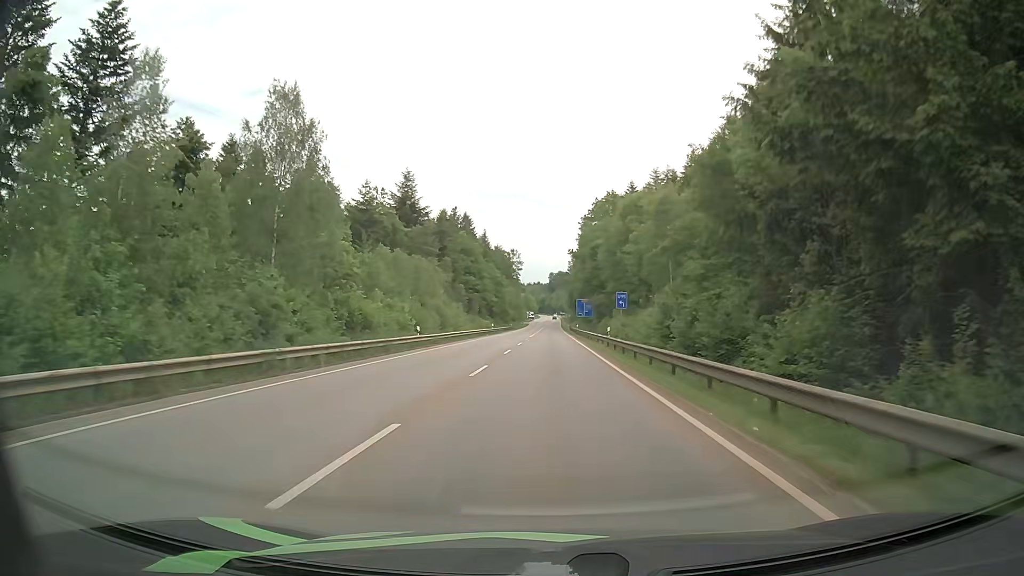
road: secondary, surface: asphalt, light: Day
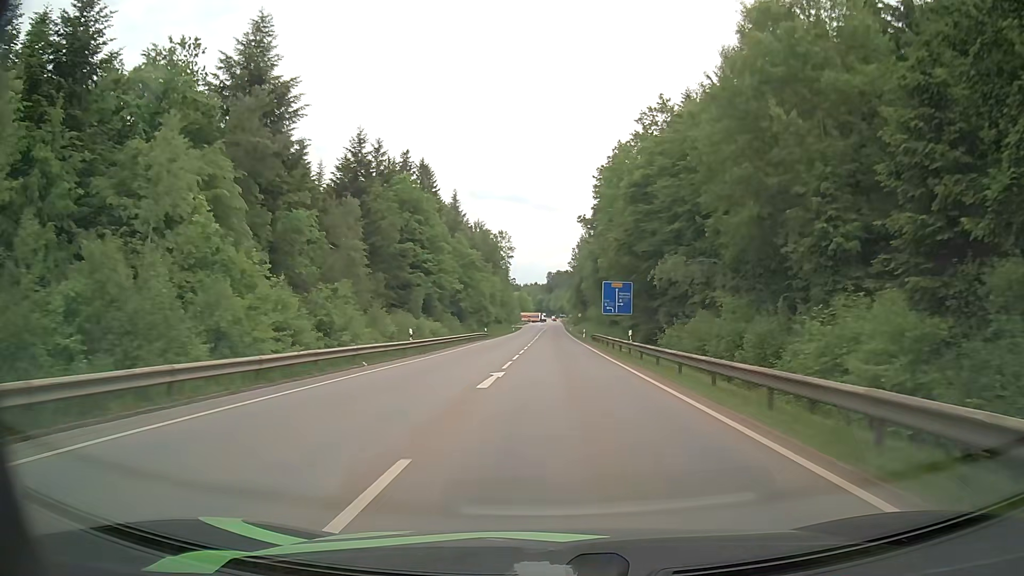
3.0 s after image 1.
(-0.2, +50.5) m; +1°
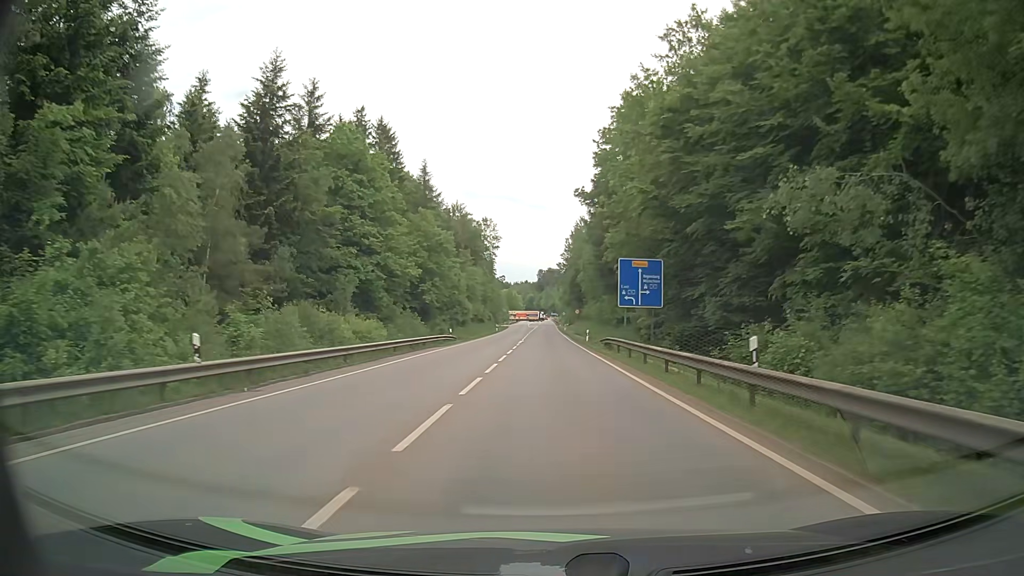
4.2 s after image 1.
(0.0, +20.0) m; 0°
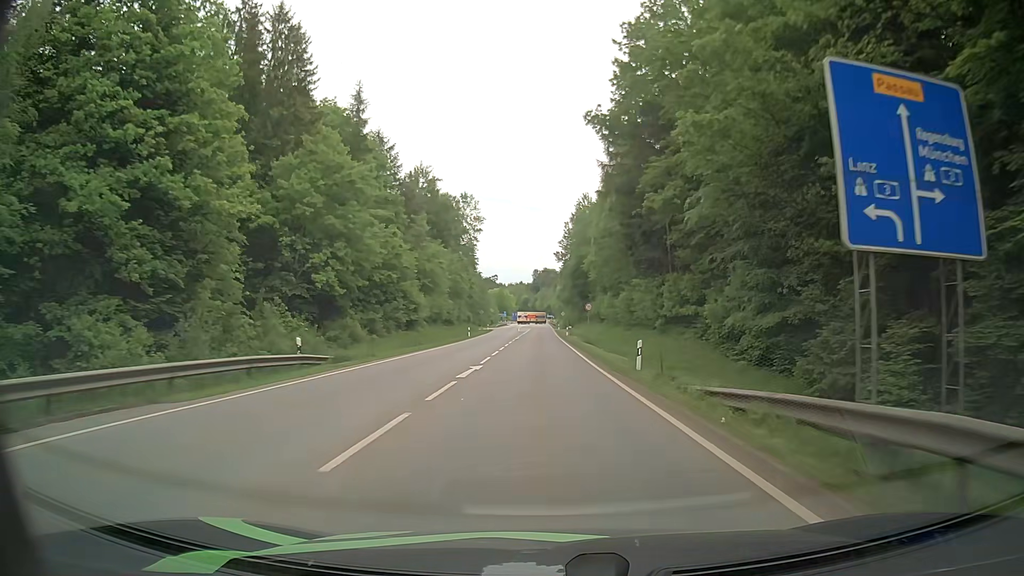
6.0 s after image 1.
(+0.1, +31.2) m; 0°
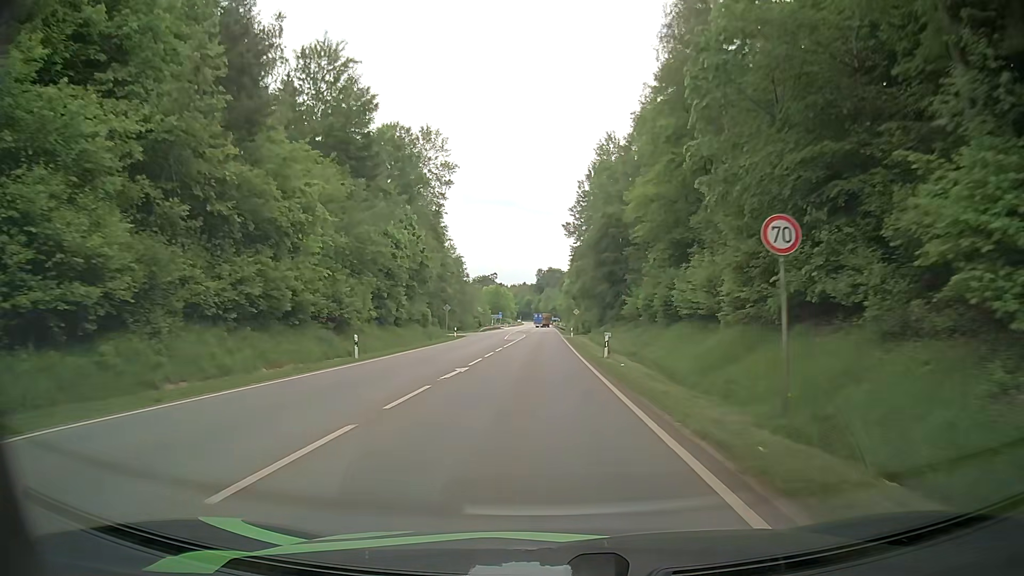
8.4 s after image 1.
(+0.2, +43.5) m; 0°
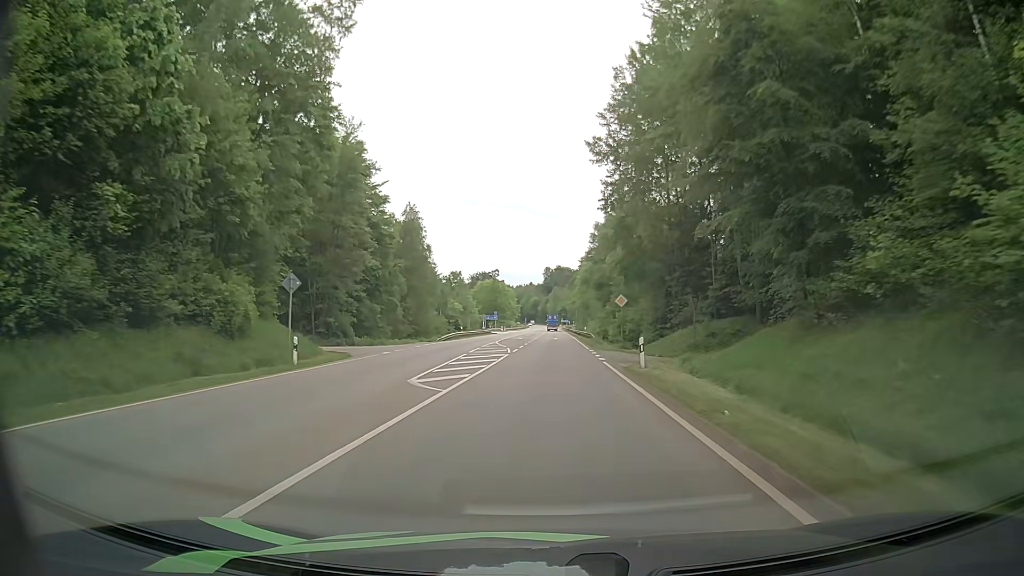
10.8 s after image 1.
(-0.1, +45.2) m; -1°
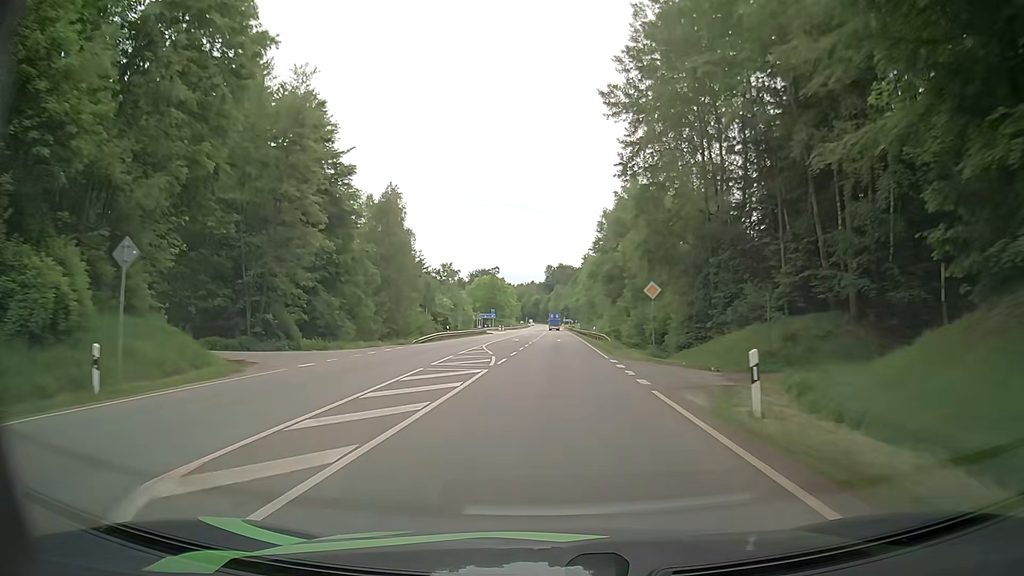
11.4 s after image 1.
(0.0, +11.5) m; 0°
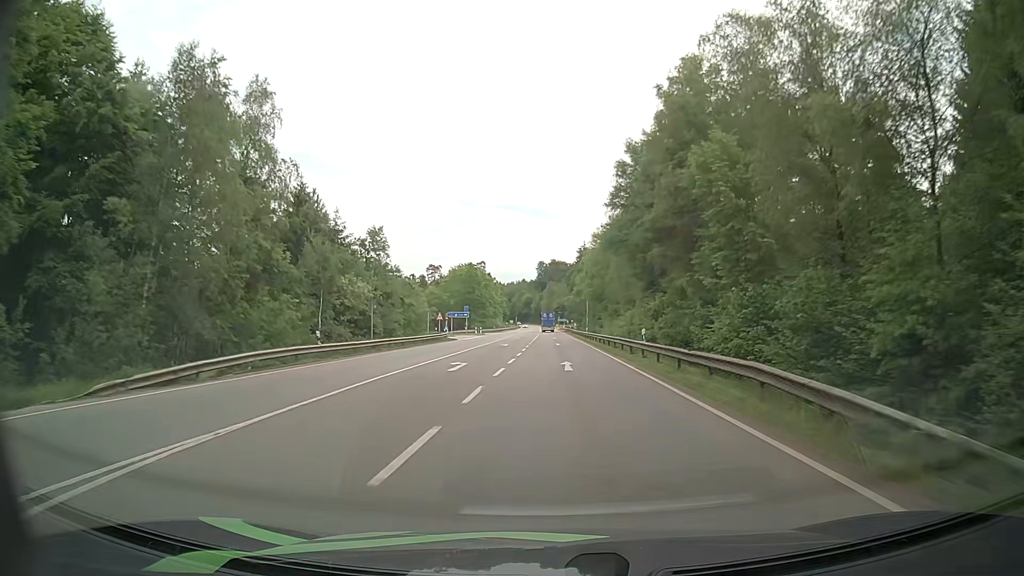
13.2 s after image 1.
(-0.2, +35.0) m; 0°
(0, +10) (0, +20) (0, +30) (0, +40) (0, +50) (0, +60) (0, +70) (0, +80) (0, +90) (0, +100) m
